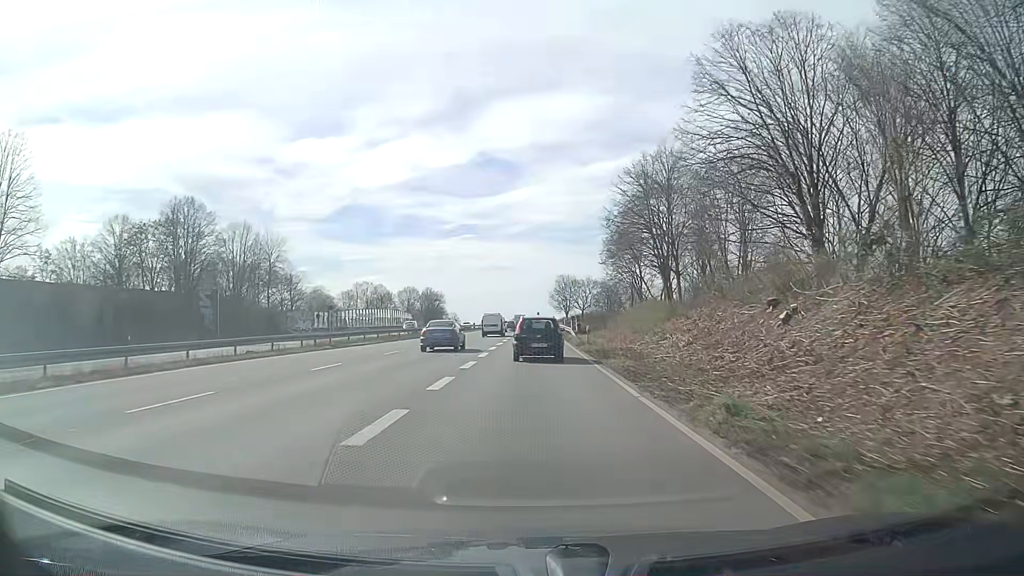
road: trunk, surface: asphalt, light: Day
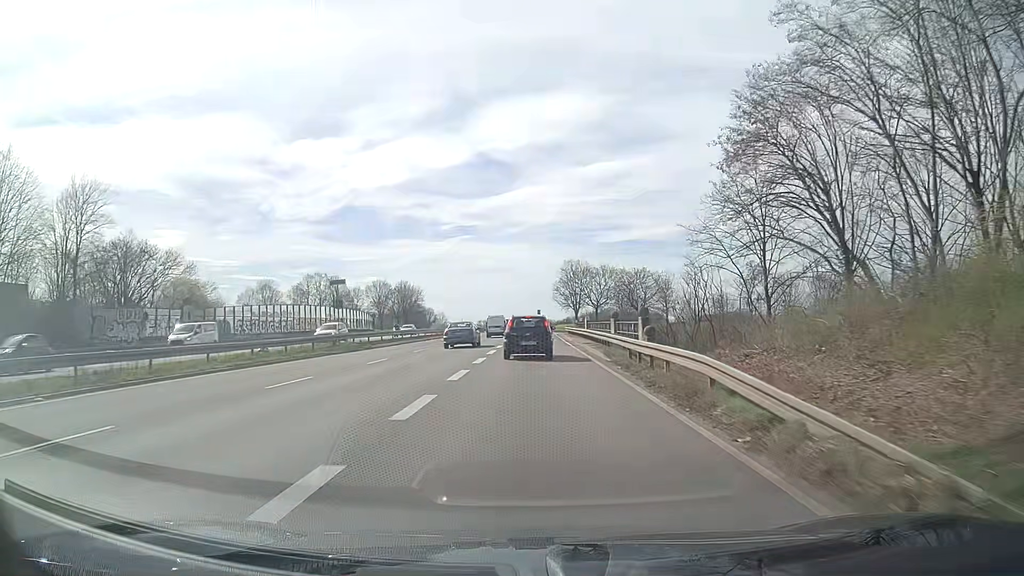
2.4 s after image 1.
(+0.1, +39.8) m; 0°
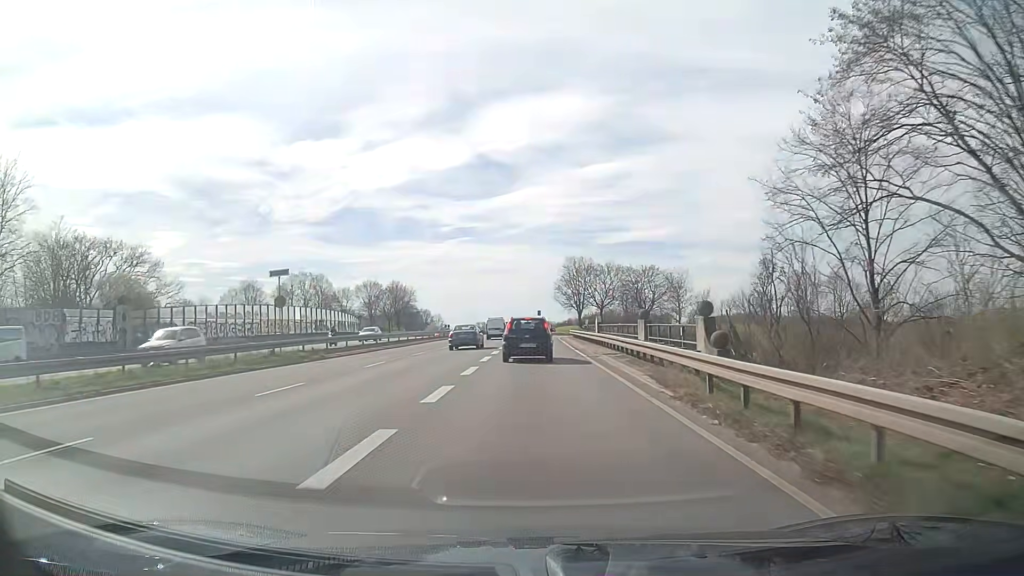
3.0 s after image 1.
(0.0, +9.7) m; 0°
(0, +10) (0, +20) (0, +30) (0, +40) (0, +50) (+1, +60) (+1, +70) (+3, +80) (+7, +89) (+12, +98) m
